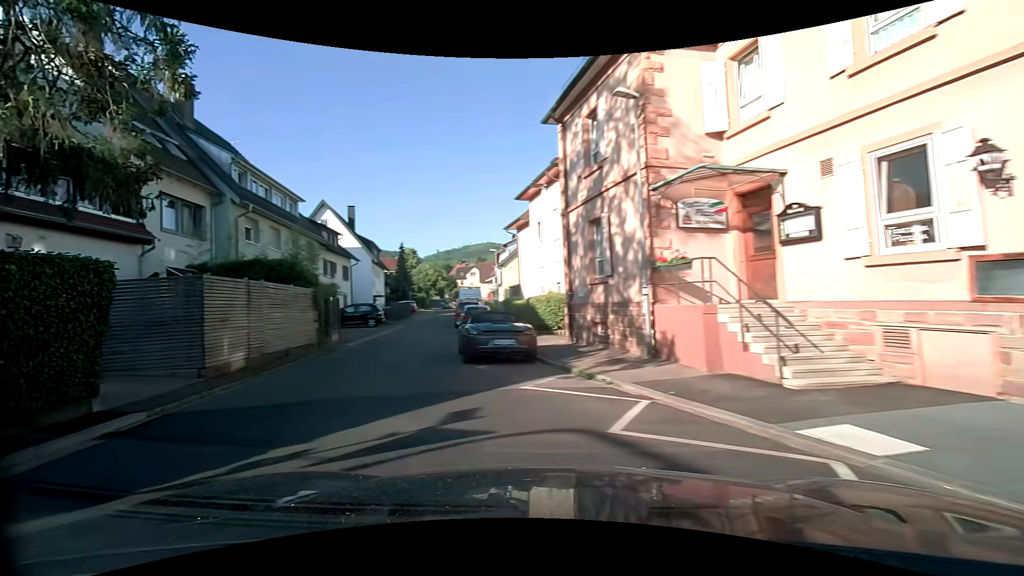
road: unclassified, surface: asphalt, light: Day
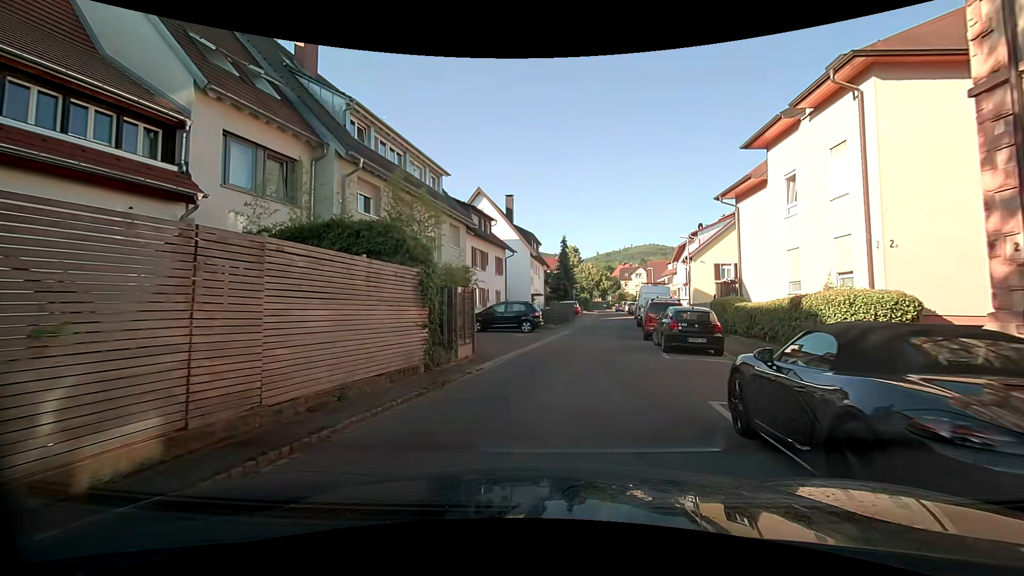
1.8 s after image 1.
(-2.3, +9.0) m; -19°
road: residential
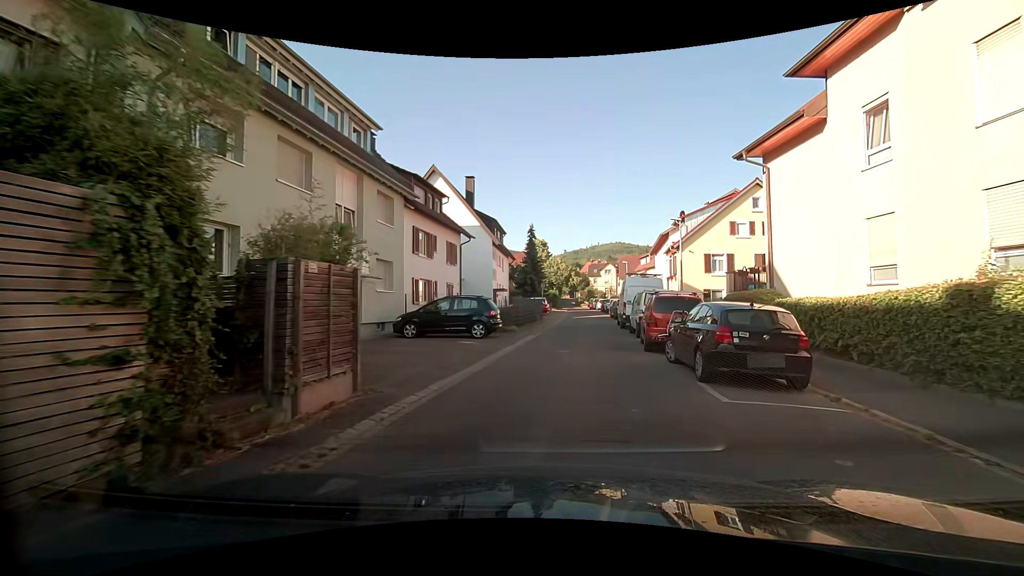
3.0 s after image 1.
(+0.3, +6.8) m; +6°
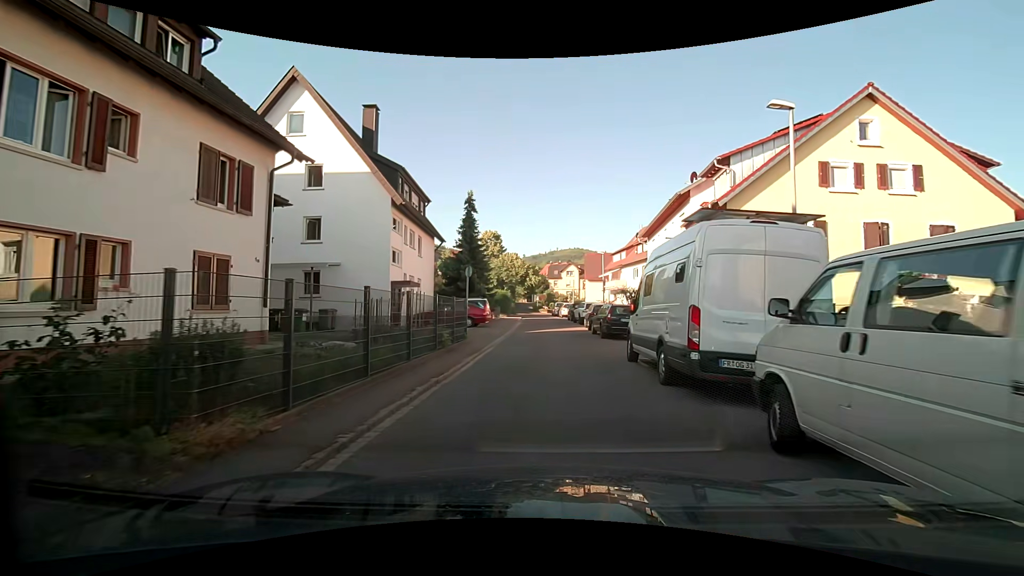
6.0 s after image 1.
(+0.8, +17.9) m; +3°
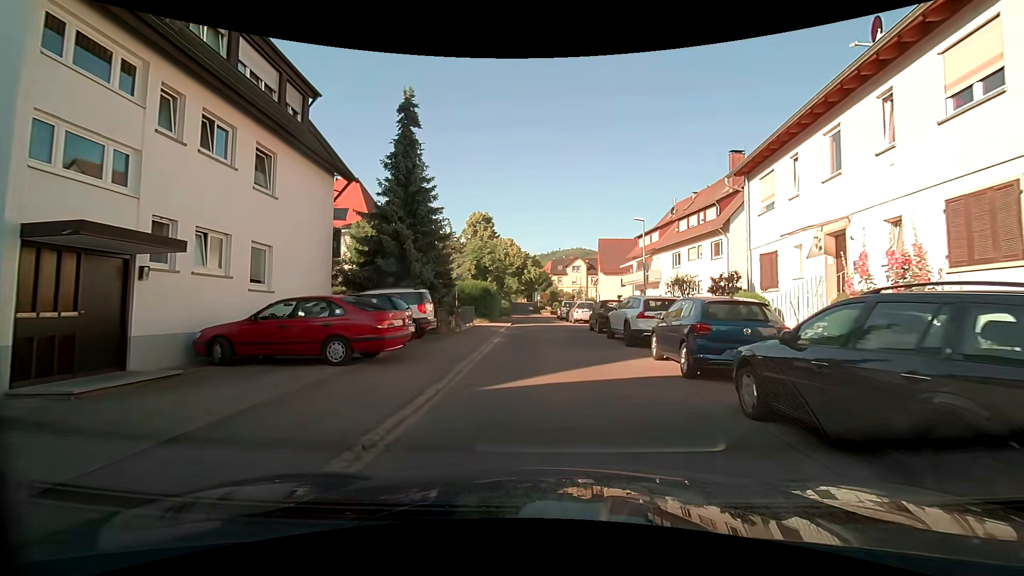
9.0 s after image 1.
(+0.4, +17.9) m; +2°
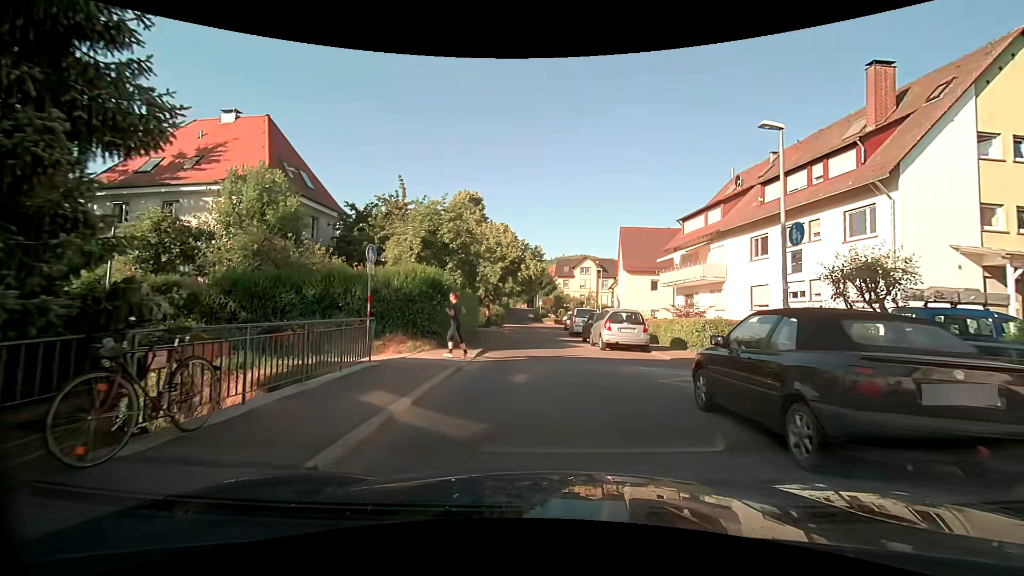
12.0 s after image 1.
(-0.5, +16.0) m; -2°
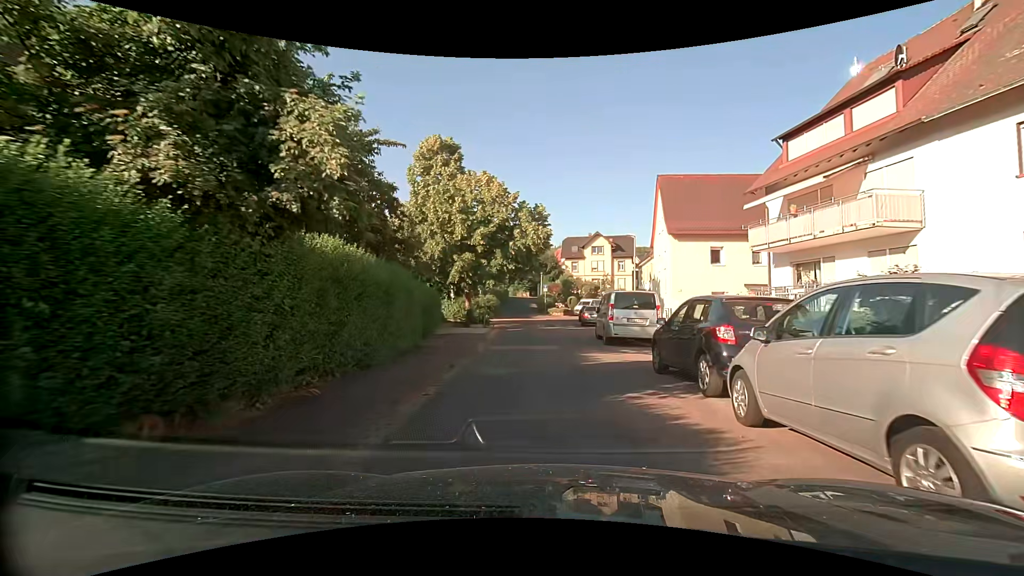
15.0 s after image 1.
(0.0, +15.6) m; 0°
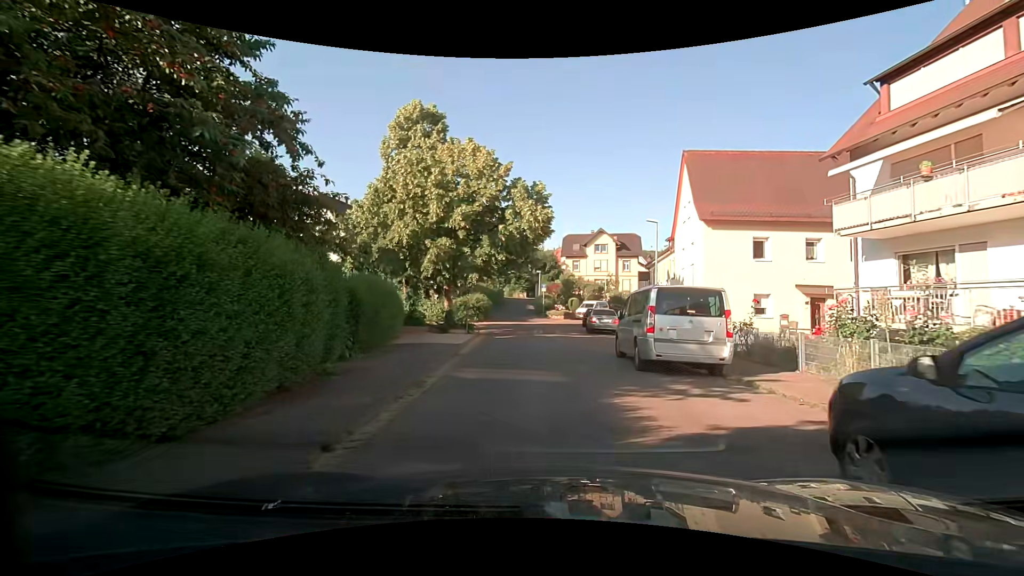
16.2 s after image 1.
(-0.1, +6.5) m; 0°
